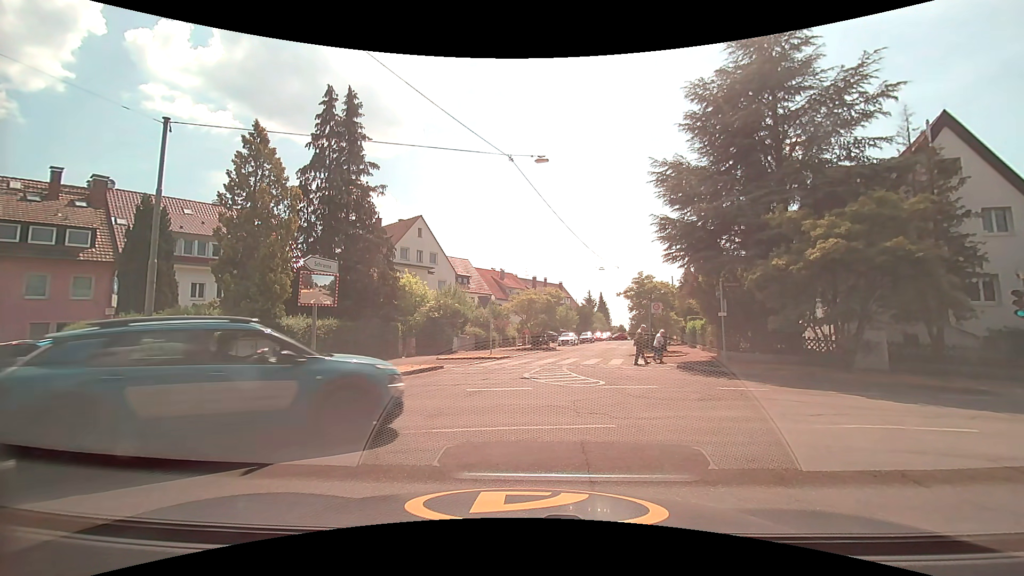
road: residential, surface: asphalt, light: Day
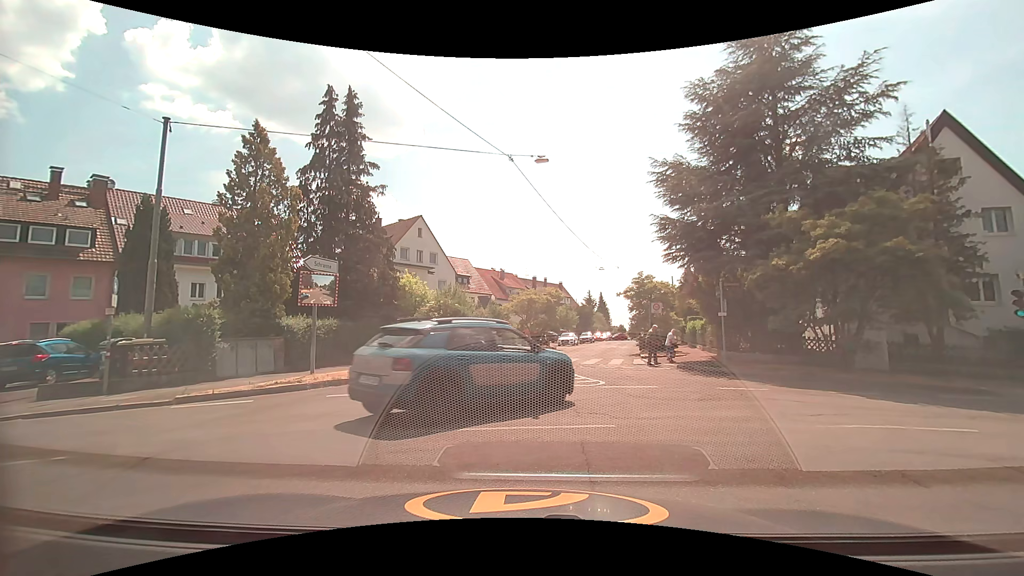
(0.0, 0.0) m; 0°
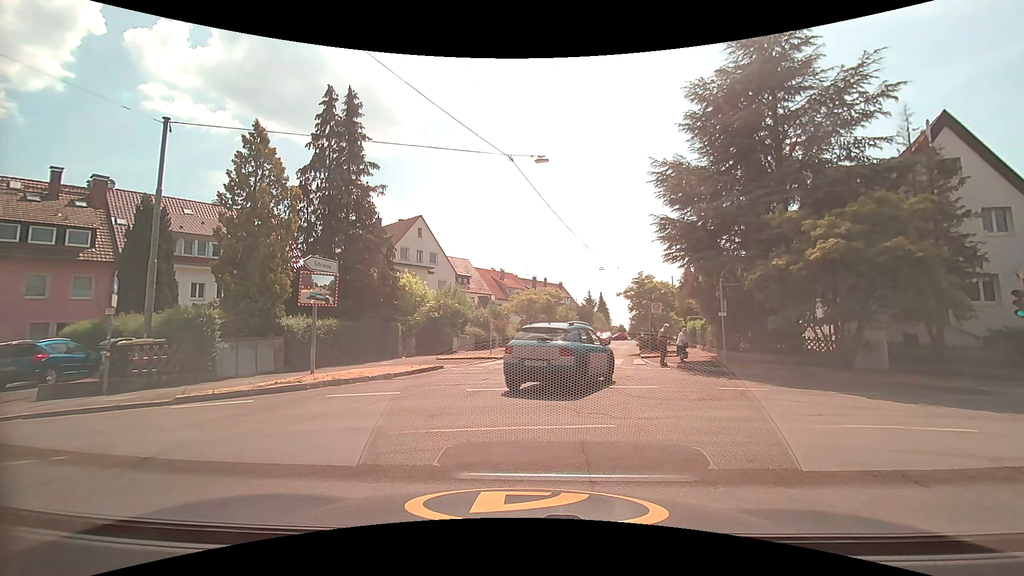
(0.0, 0.0) m; 0°
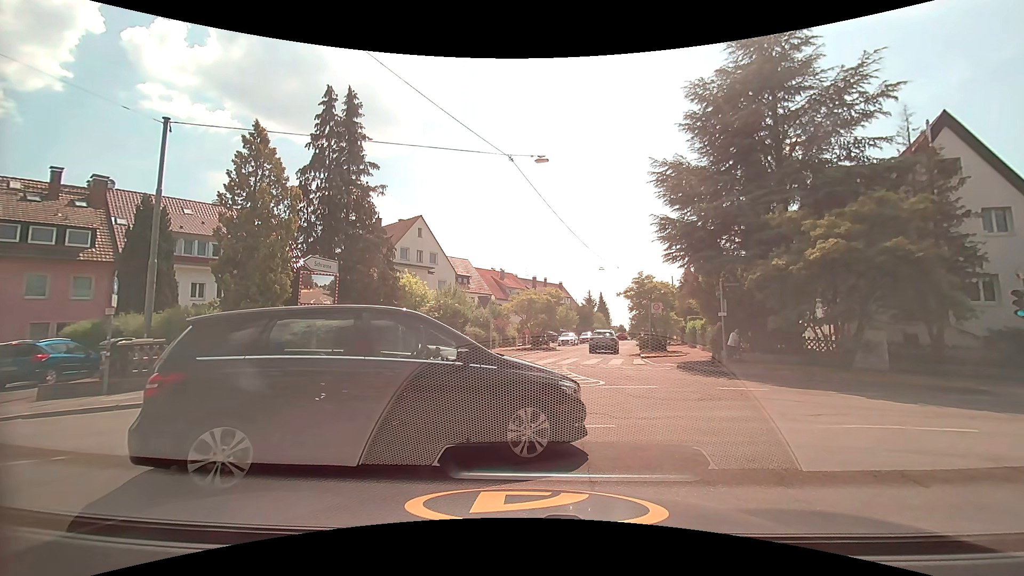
(0.0, 0.0) m; 0°
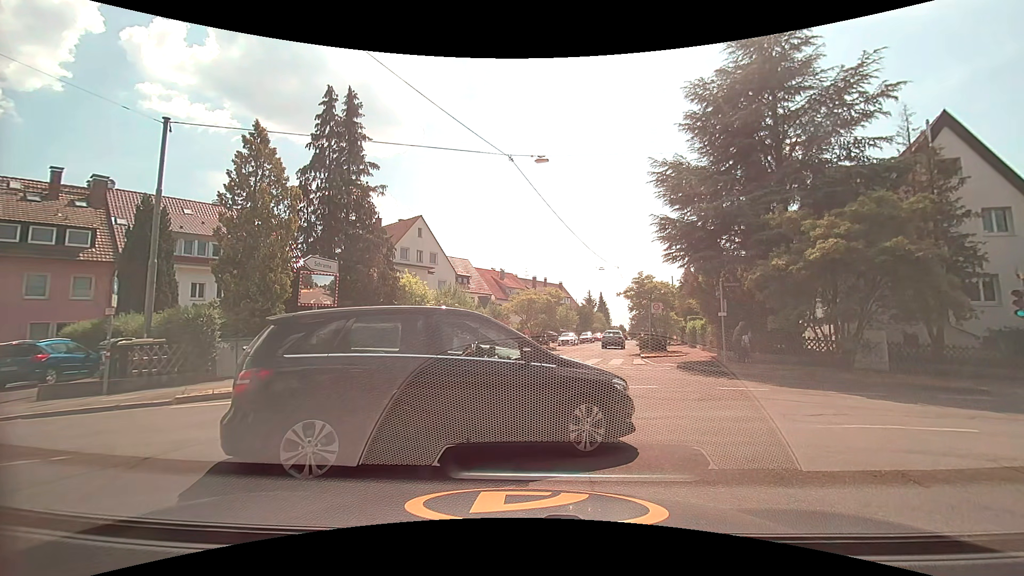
(0.0, 0.0) m; 0°
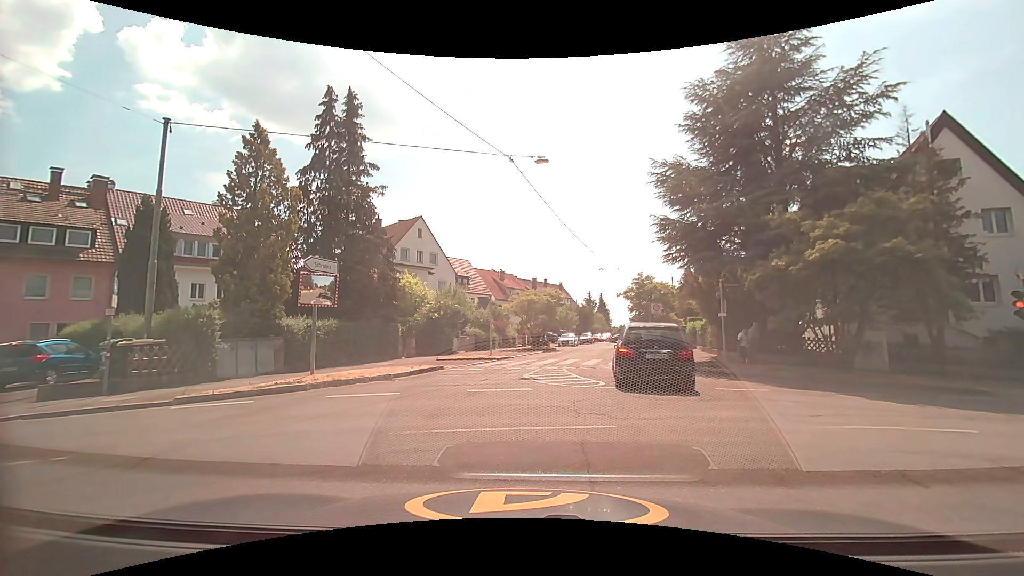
(0.0, 0.0) m; 0°
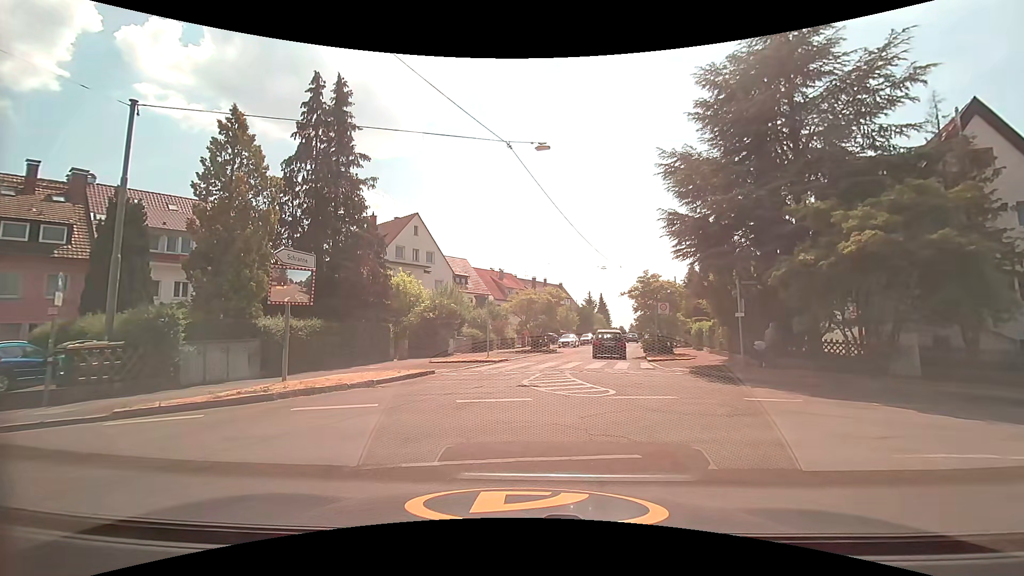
(0.0, +1.7) m; -1°
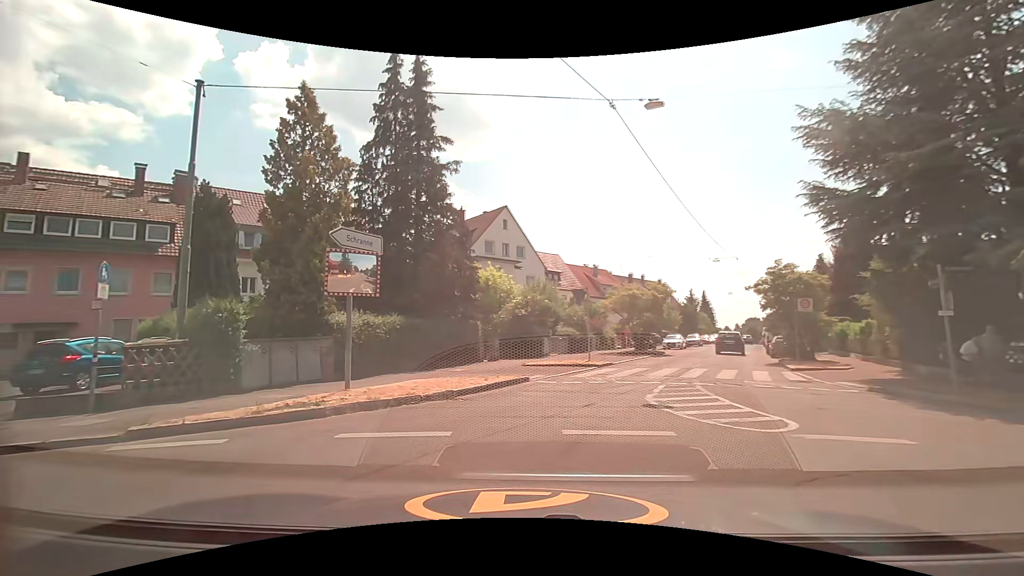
(-0.2, +3.1) m; -11°
